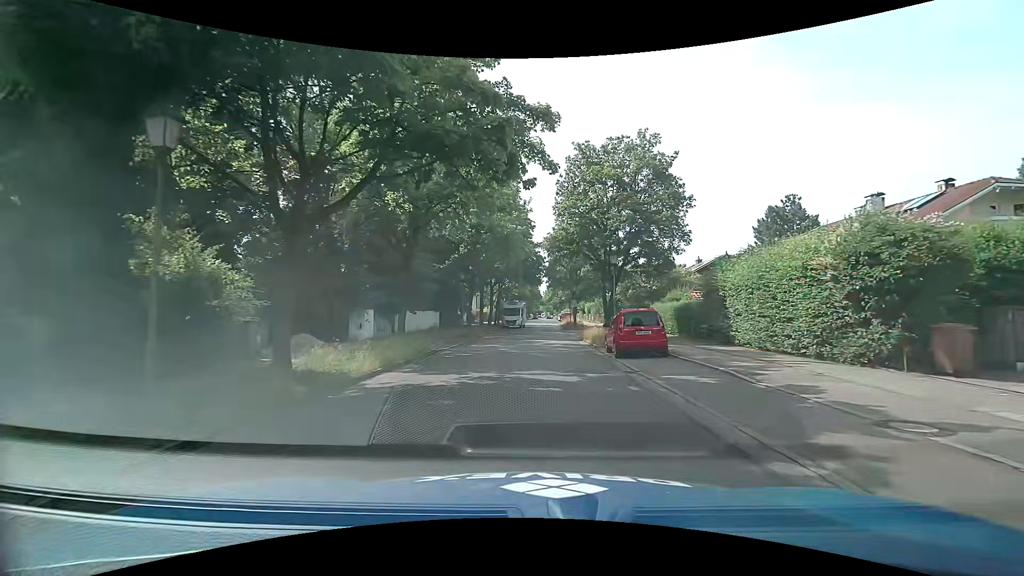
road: tertiary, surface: asphalt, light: Day
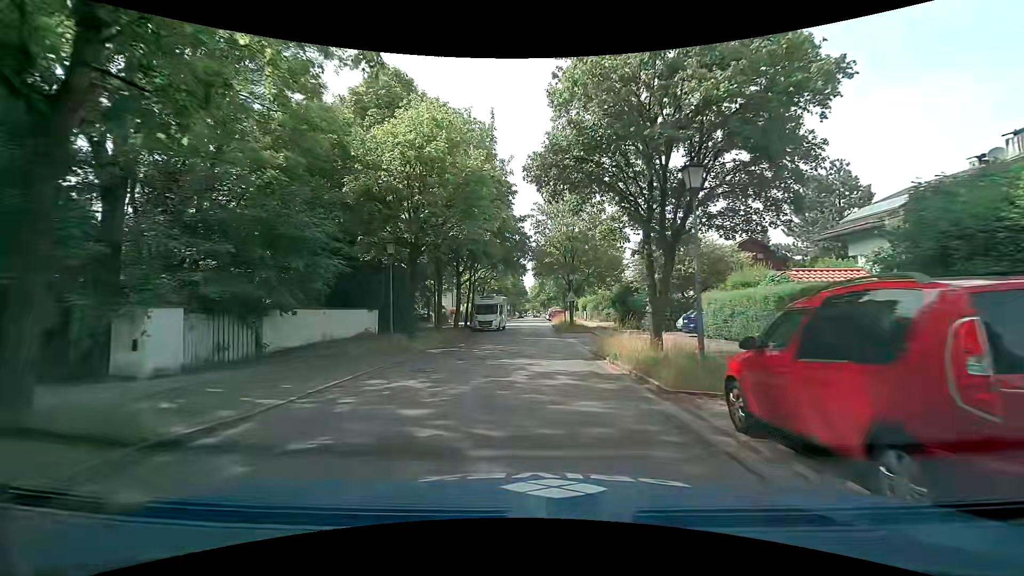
(+0.2, +13.7) m; +1°
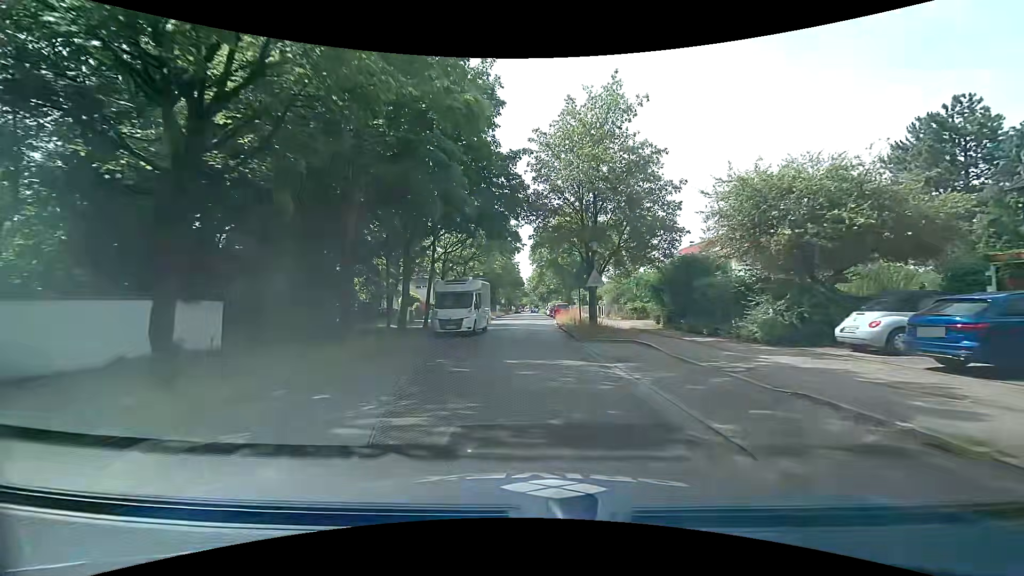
(0.0, +15.0) m; -1°
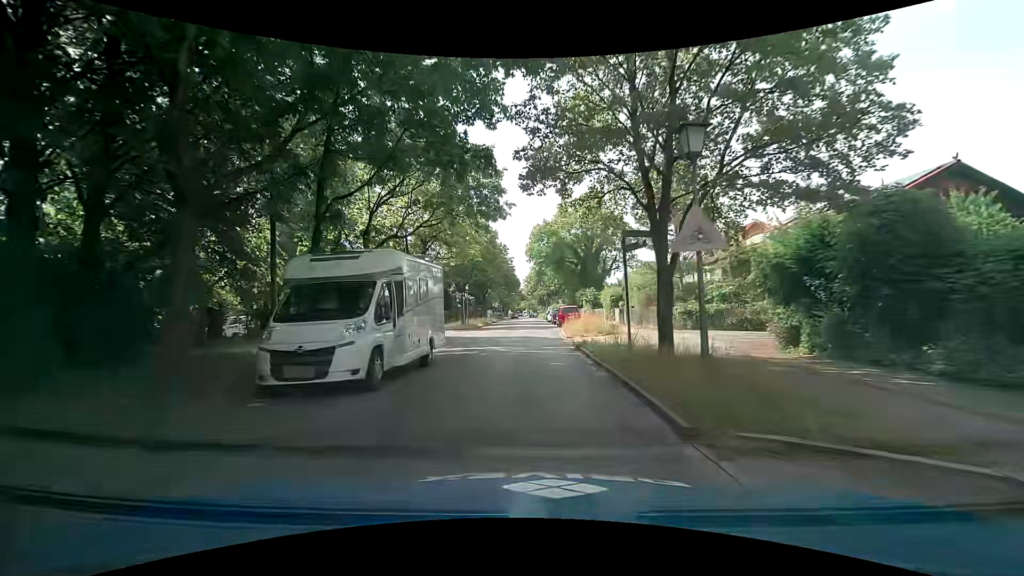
(+0.3, +14.2) m; 0°
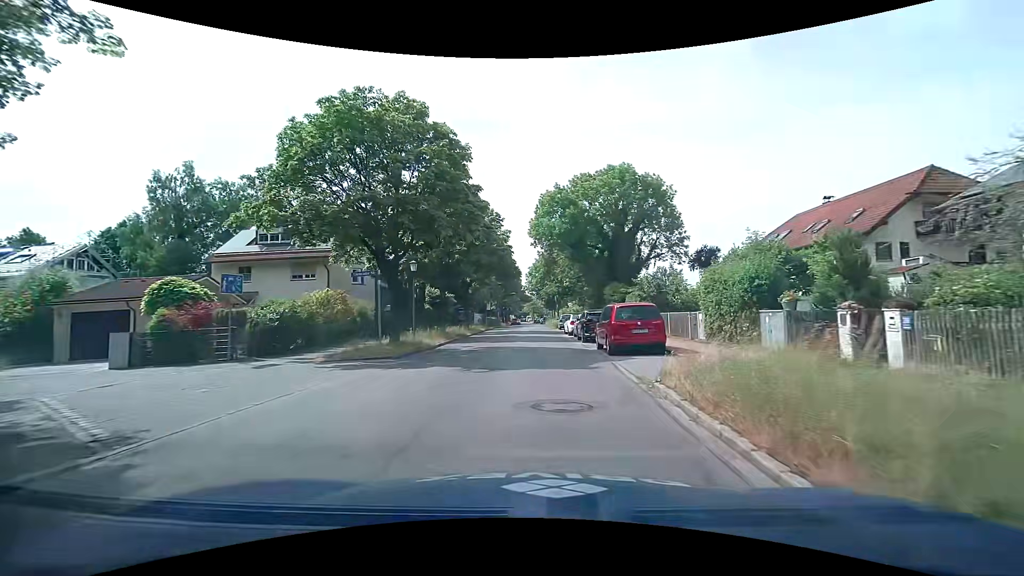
(0.0, +24.9) m; 0°
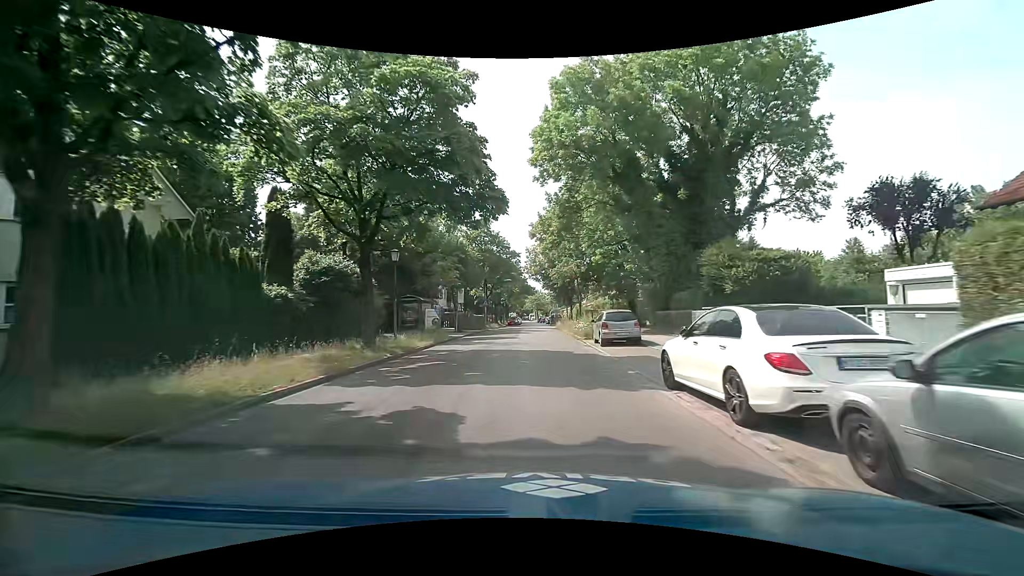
(+0.1, +28.1) m; 0°
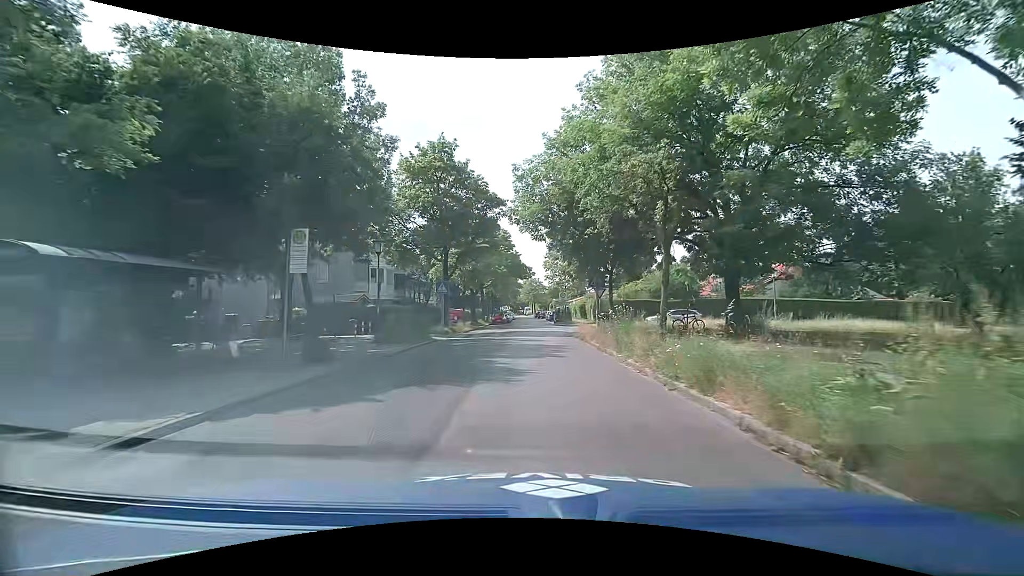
(-0.1, +26.3) m; 0°
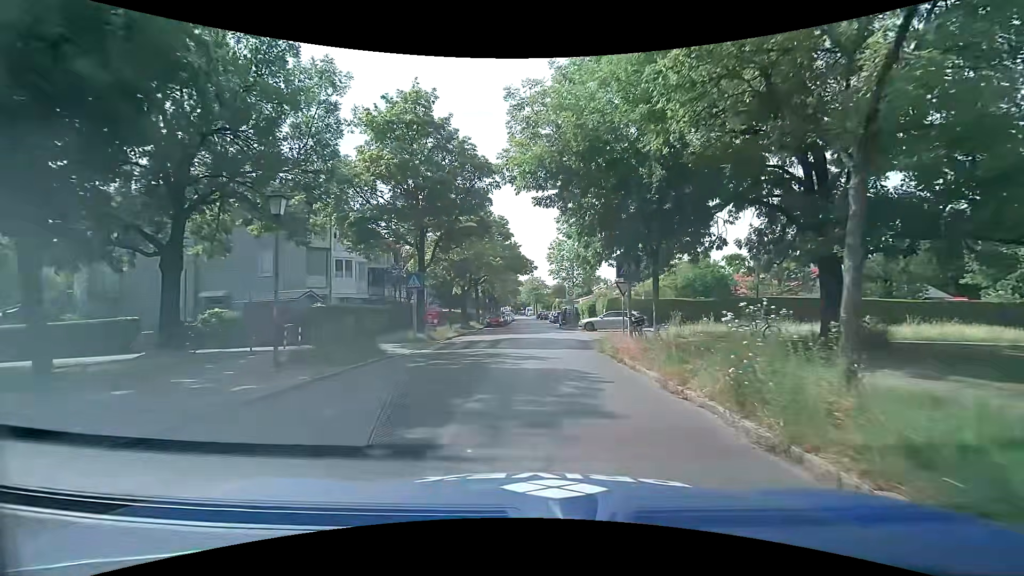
(0.0, +7.9) m; 0°
